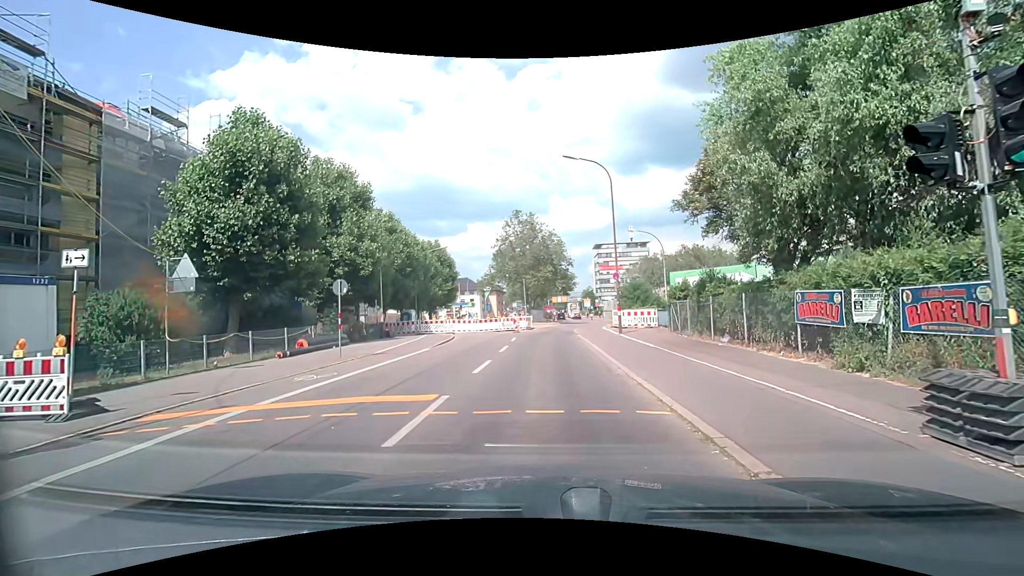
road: secondary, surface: asphalt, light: Day
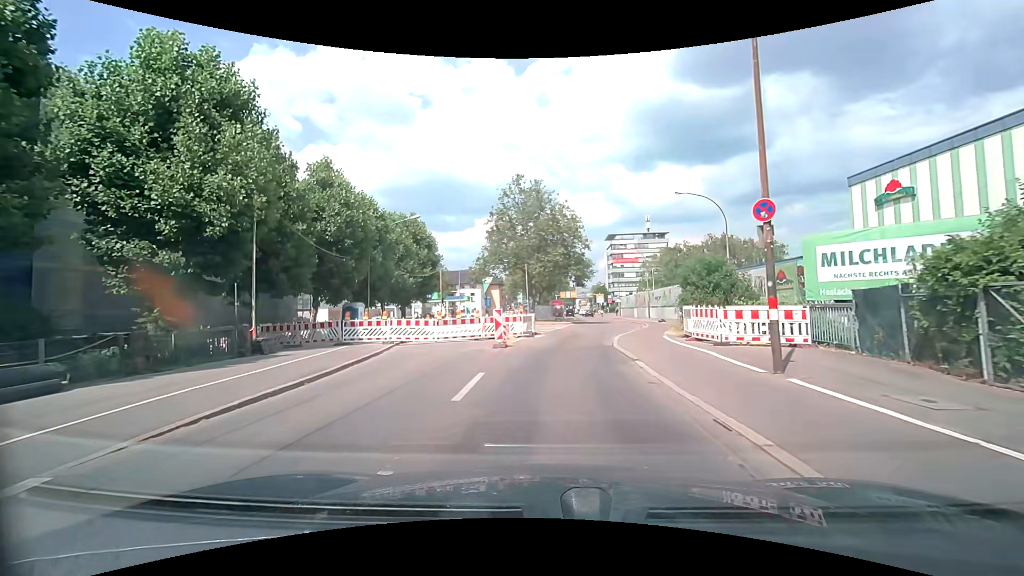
(-0.2, +16.4) m; -1°
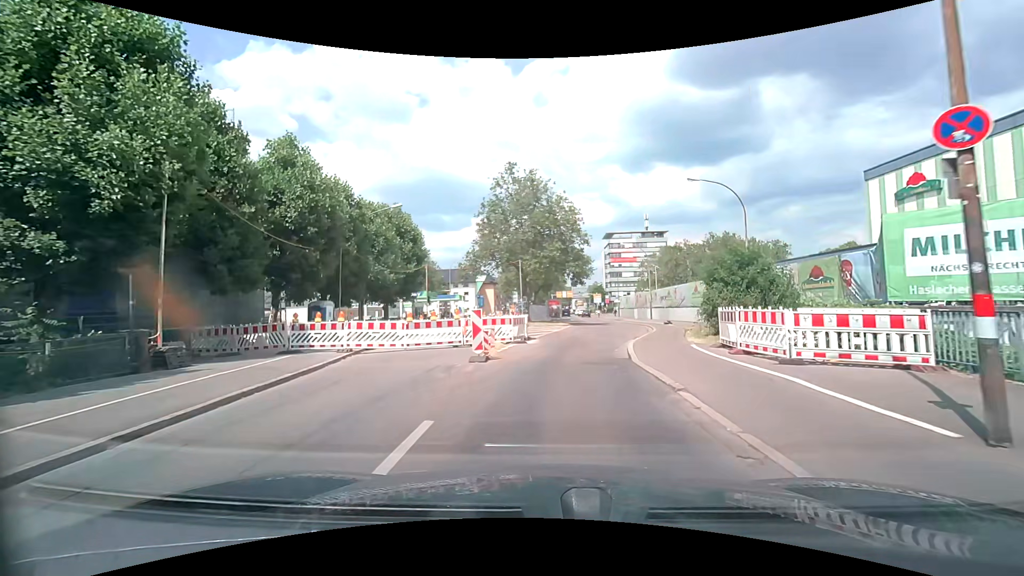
(+0.1, +4.3) m; +1°
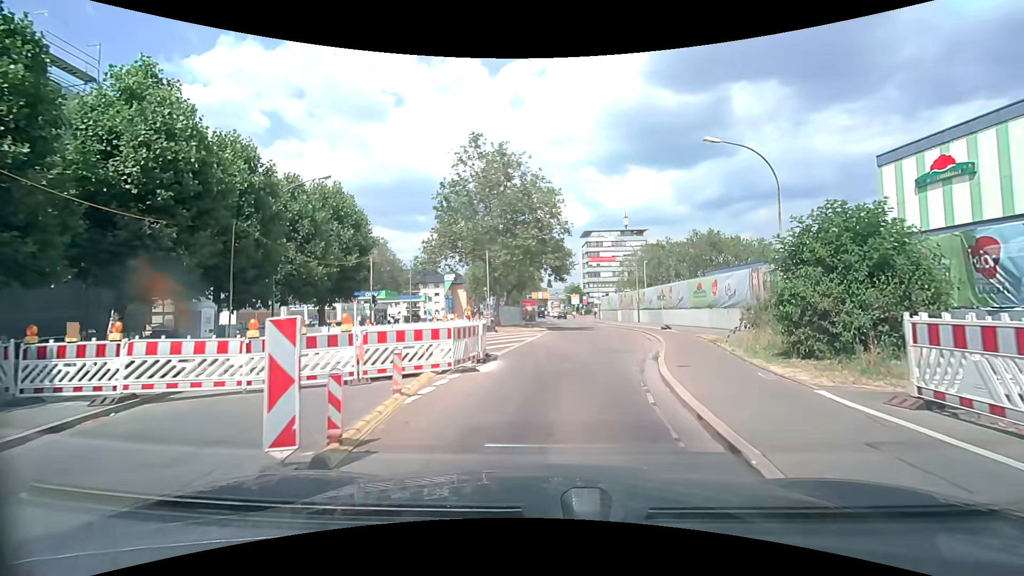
(+0.2, +8.4) m; +3°
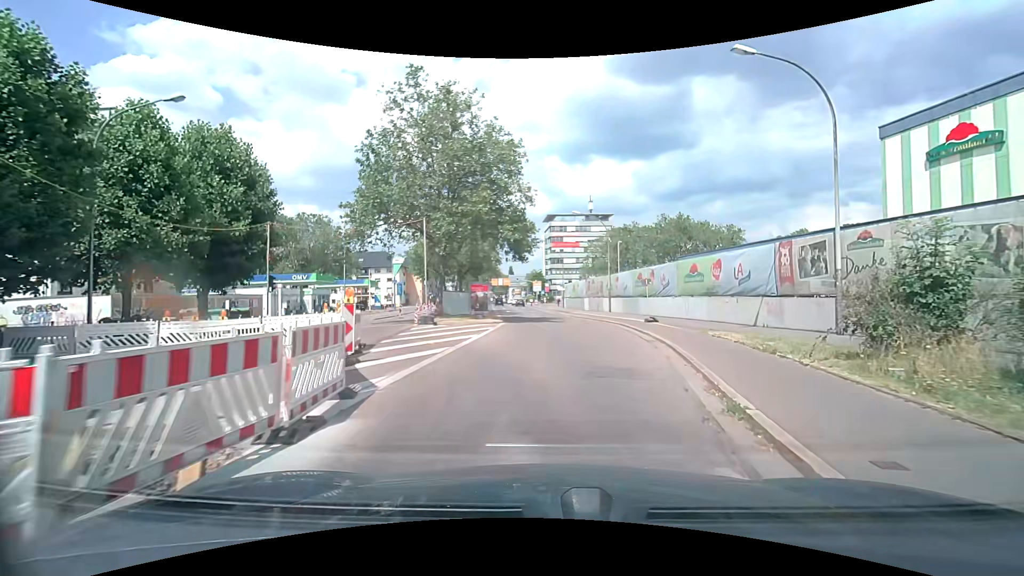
(+0.3, +8.5) m; +4°
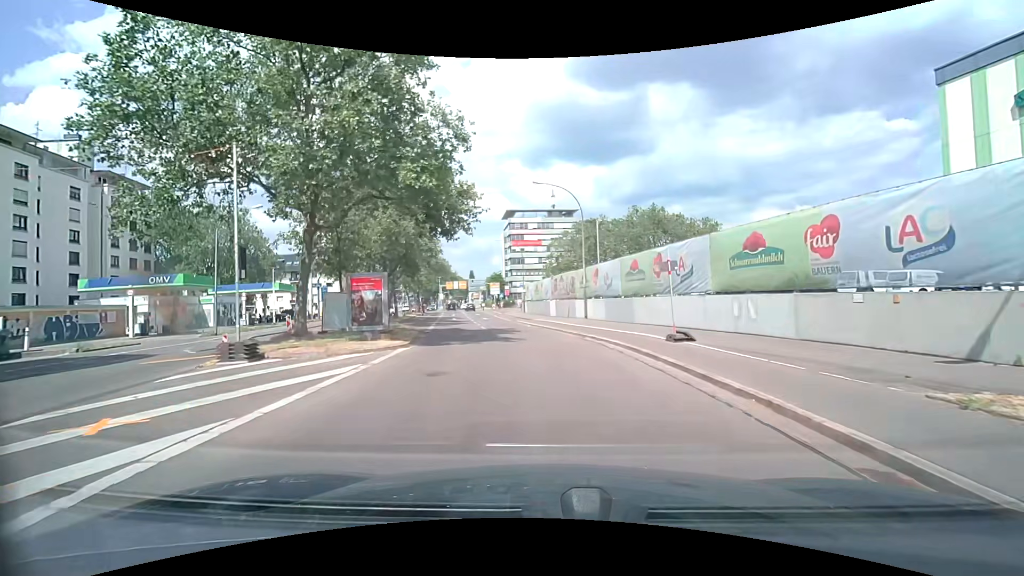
(+0.9, +14.1) m; +5°
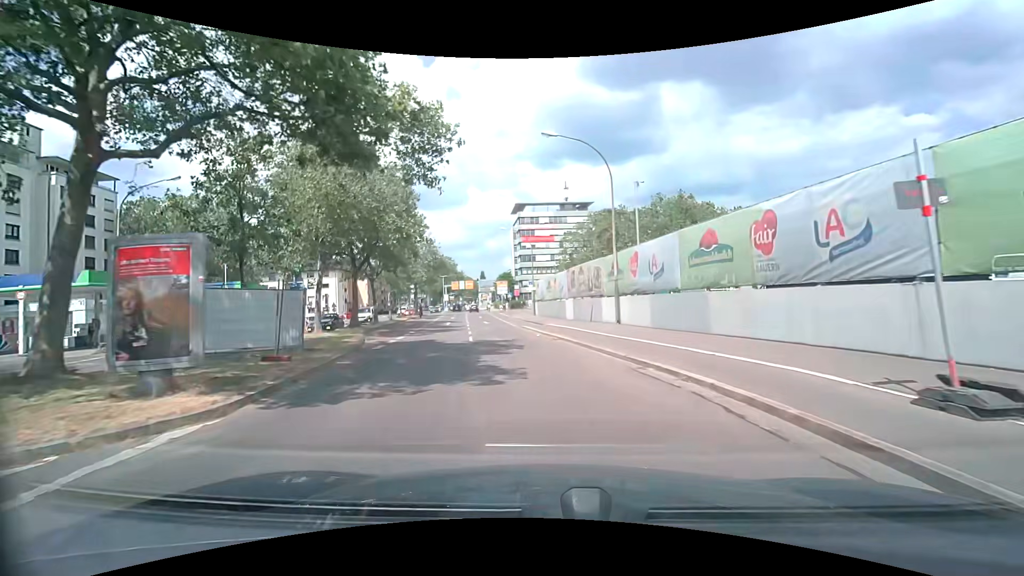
(0.0, +10.3) m; -1°
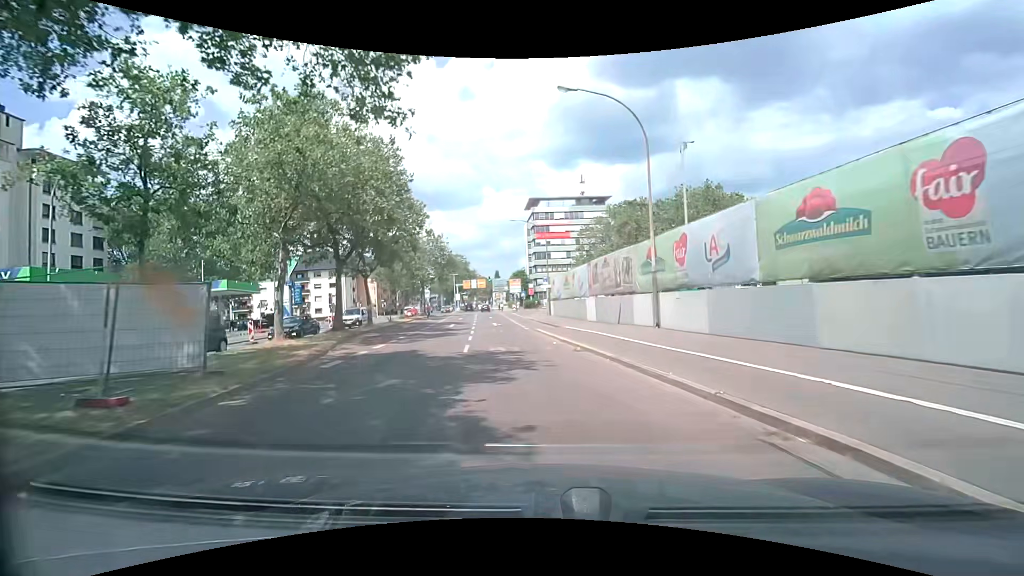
(-0.1, +5.4) m; -2°
(0, +10) (-1, +20) (-3, +30) (-4, +40) (-5, +50) (-7, +60) (-8, +70) (-9, +79) (-10, +89) (-12, +99) m
